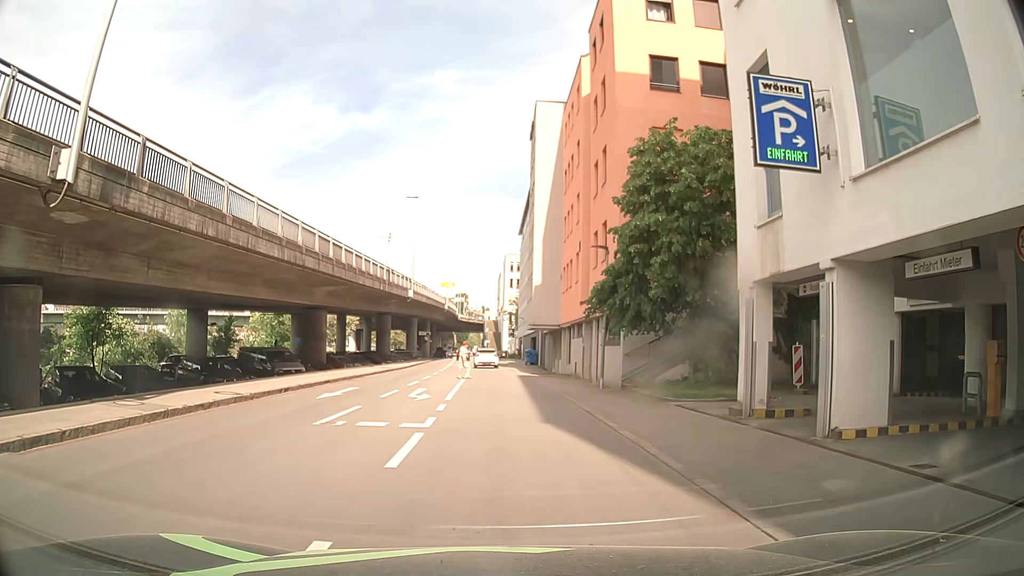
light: Day
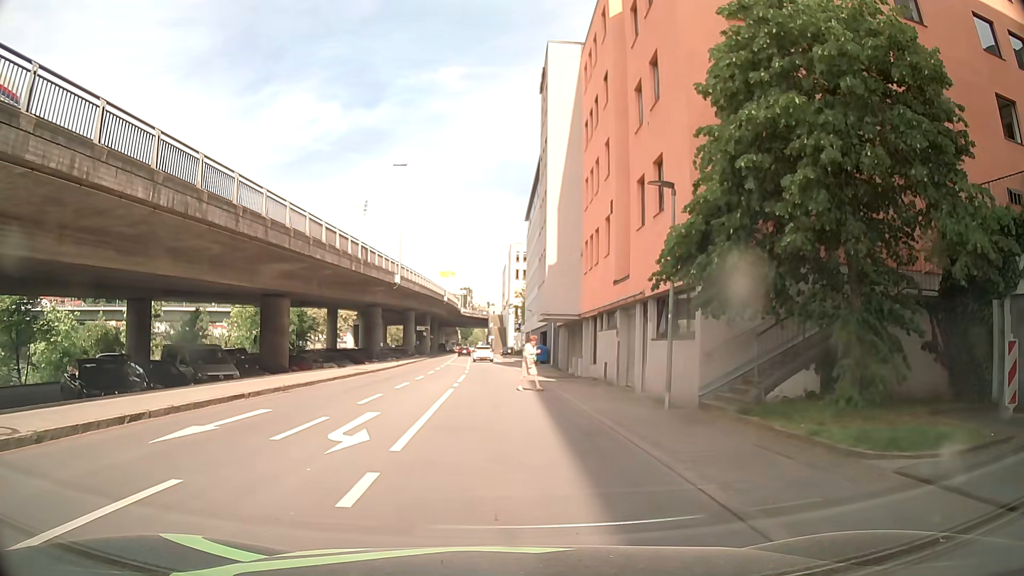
(+0.1, +9.0) m; 0°
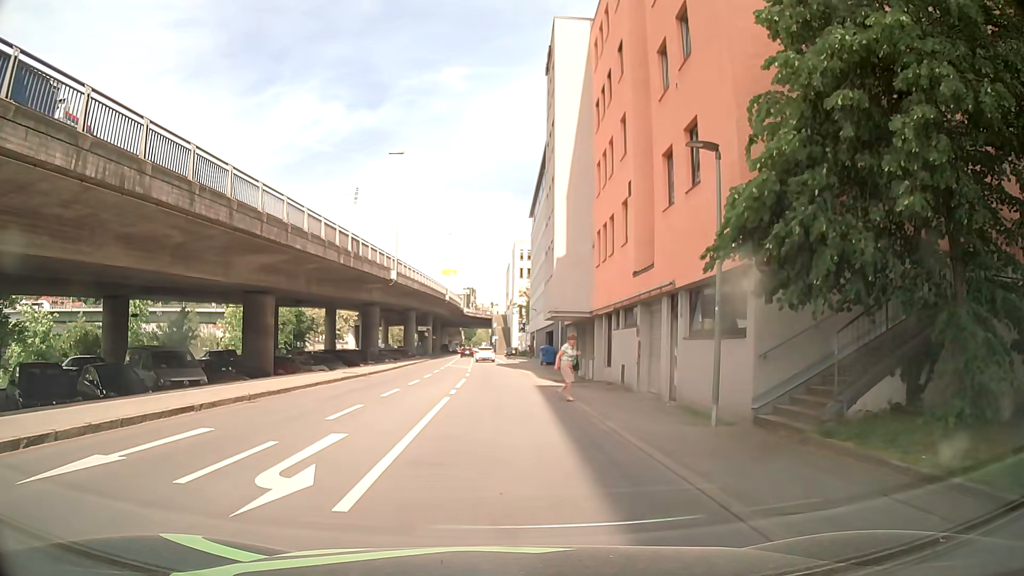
(0.0, +3.1) m; -1°
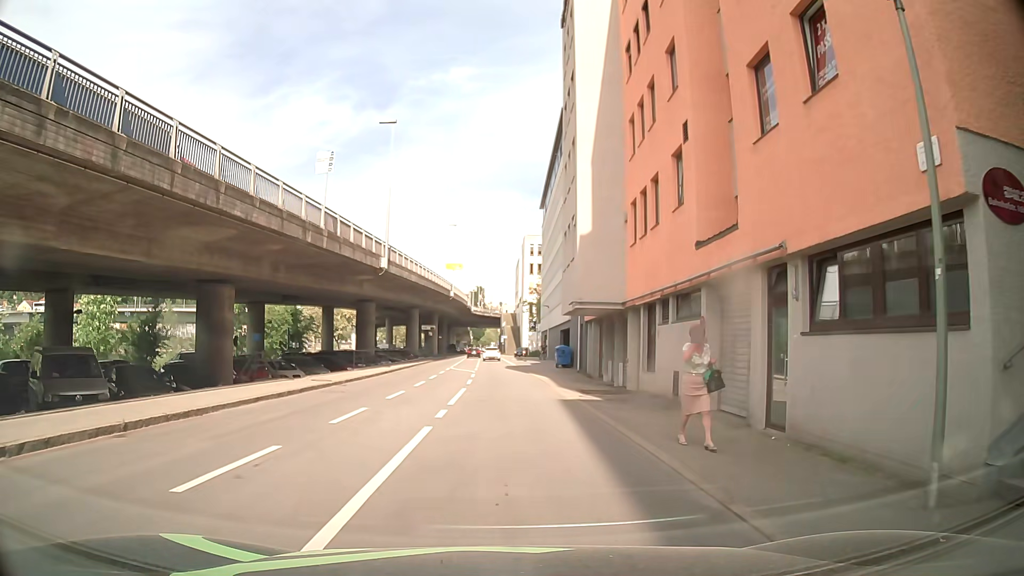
(-0.1, +6.3) m; +1°
